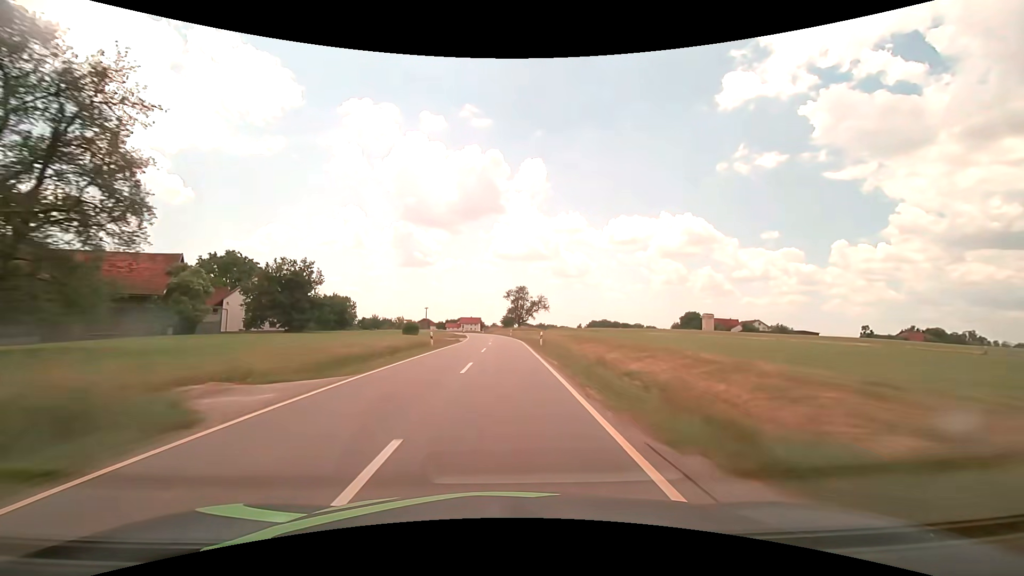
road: tertiary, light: Day
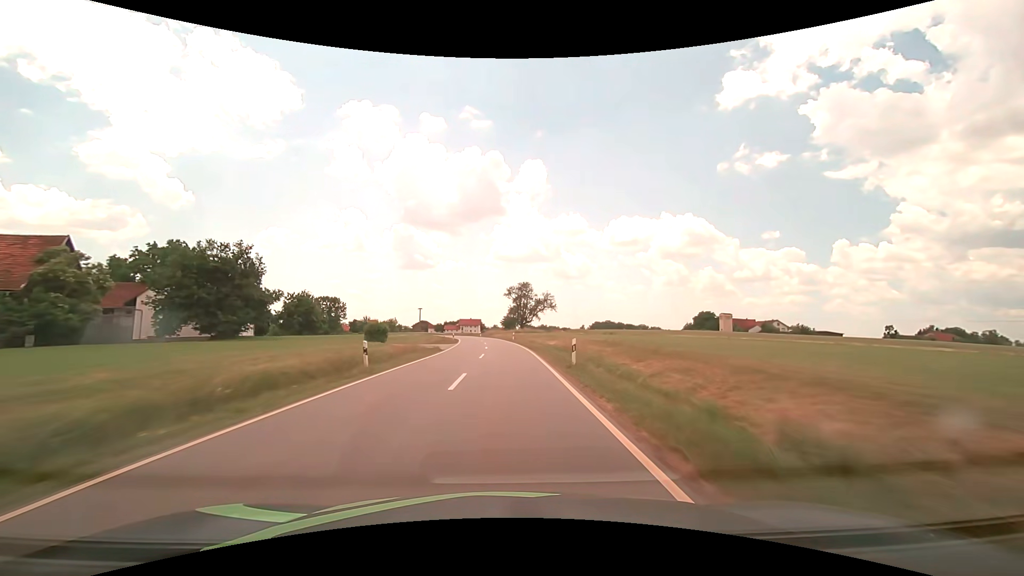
(0.0, +15.2) m; 0°
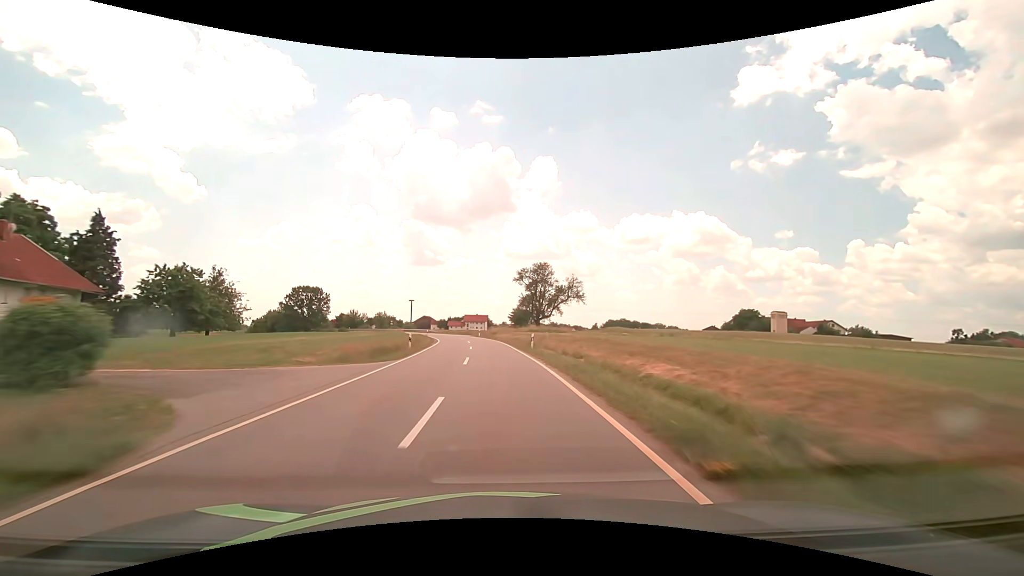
(0.0, +29.5) m; -1°
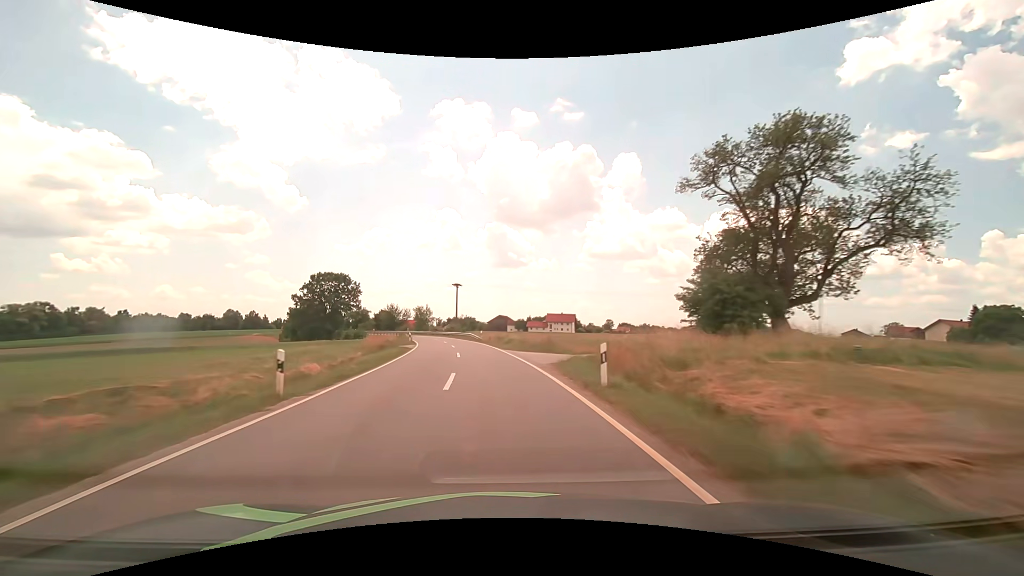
(-3.6, +55.5) m; -9°
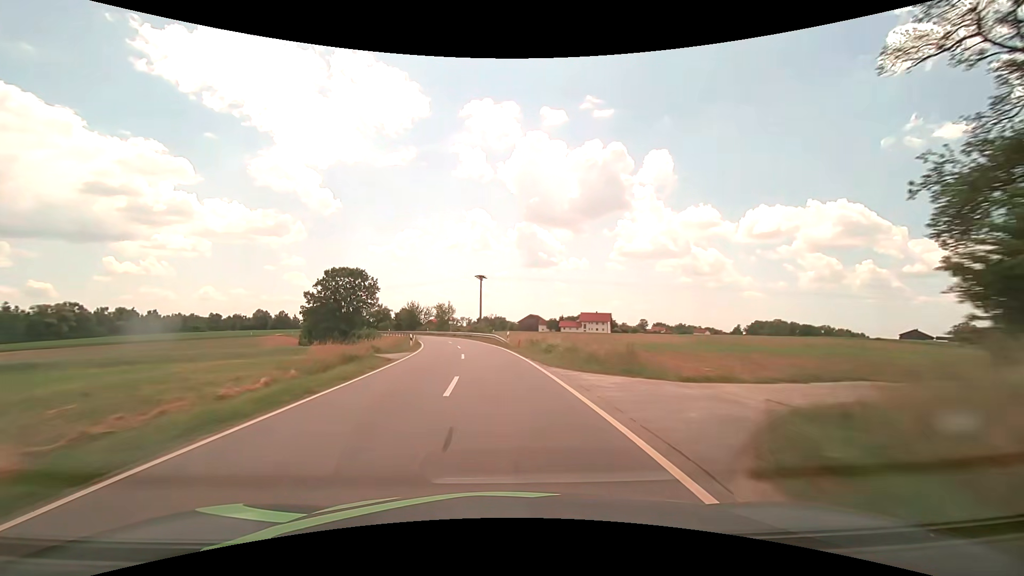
(-0.4, +13.2) m; -3°
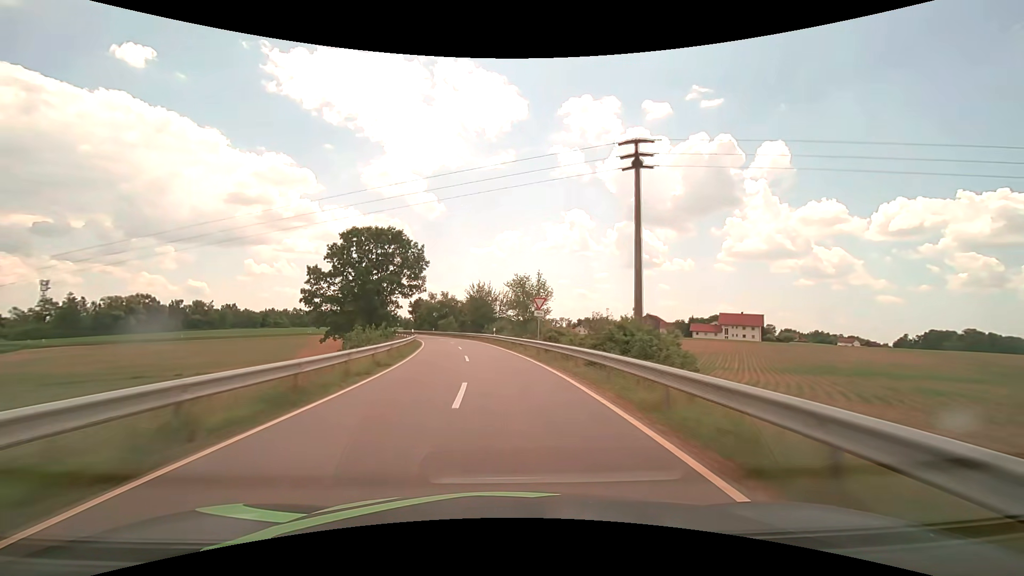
(-5.2, +49.8) m; -11°
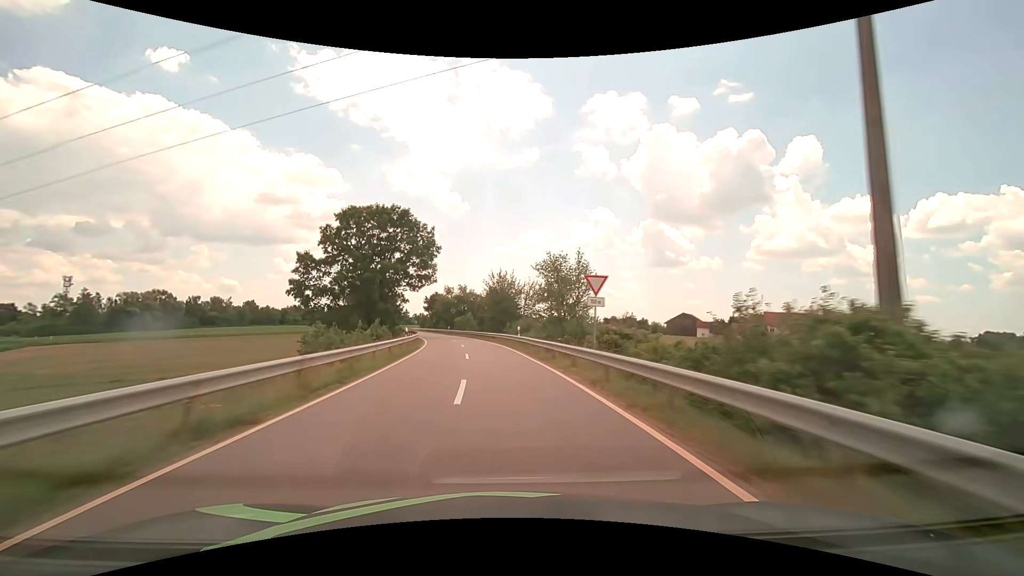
(-0.3, +11.9) m; -3°
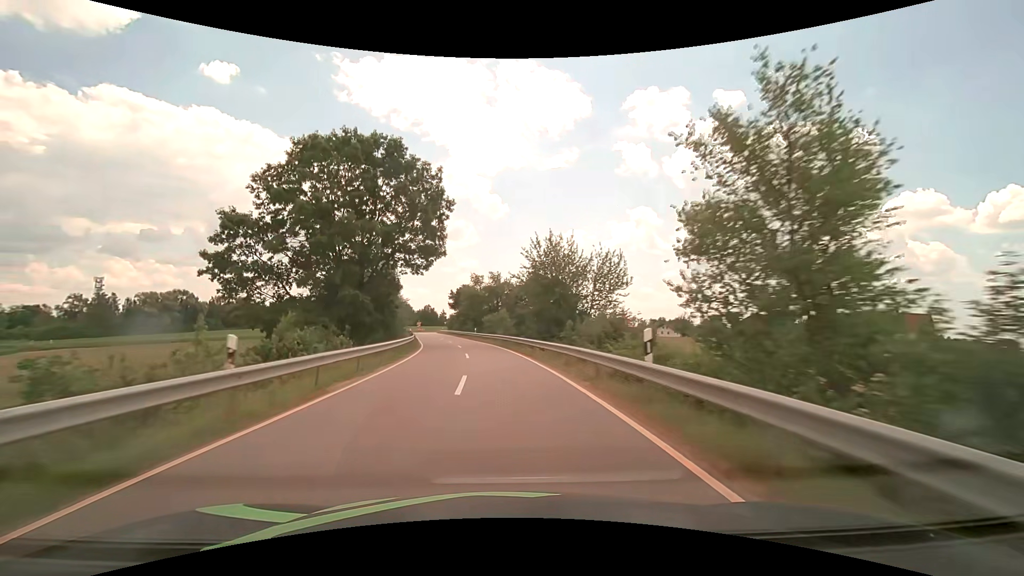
(-1.0, +23.0) m; -5°
(0, +10) (-1, +20) (-2, +30) (-3, +40) (-5, +50) (-7, +60) (-8, +69) (-10, +79) (-13, +89) (-15, +99) m
